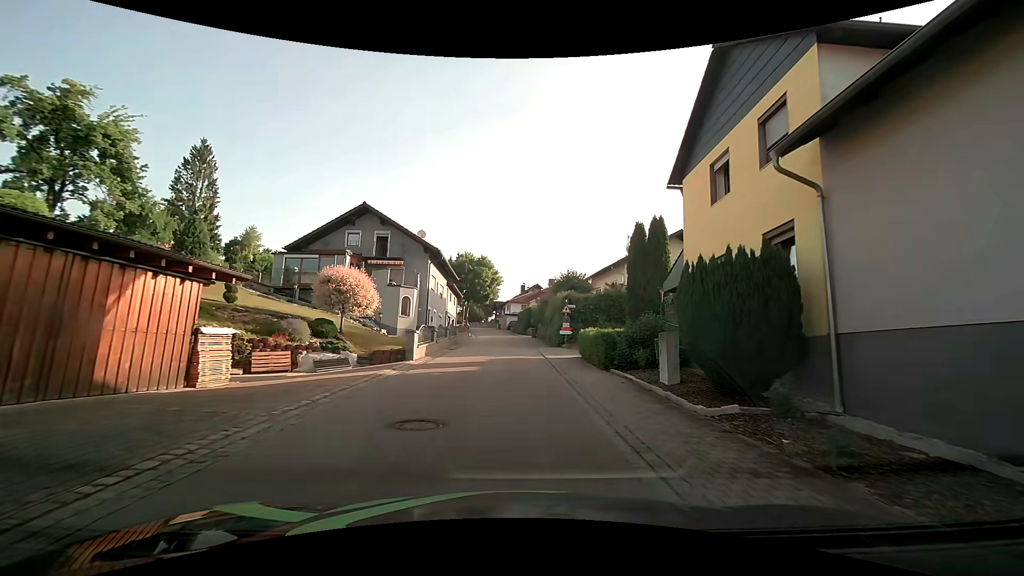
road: tertiary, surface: asphalt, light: Day
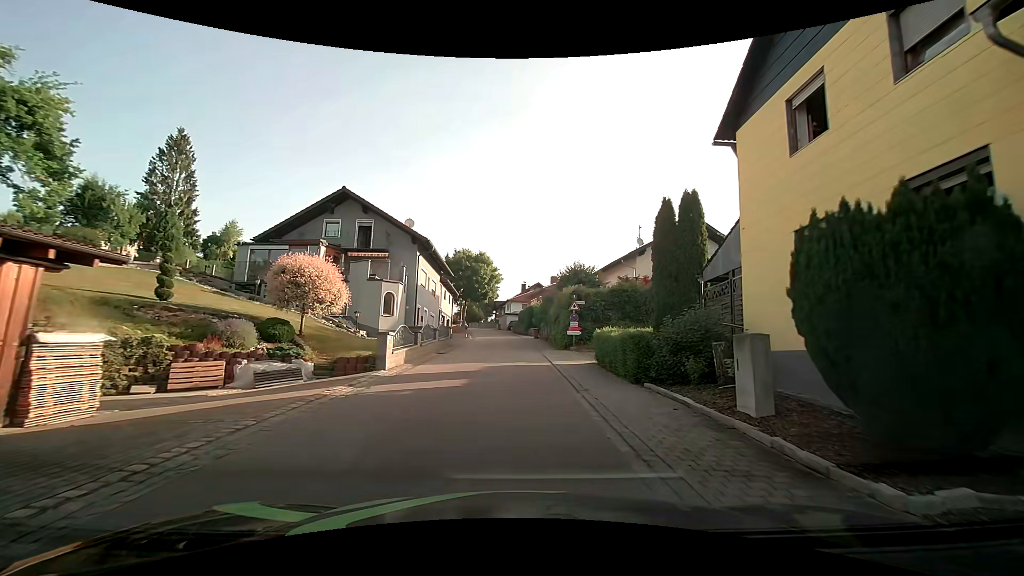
(-0.1, +4.0) m; -1°
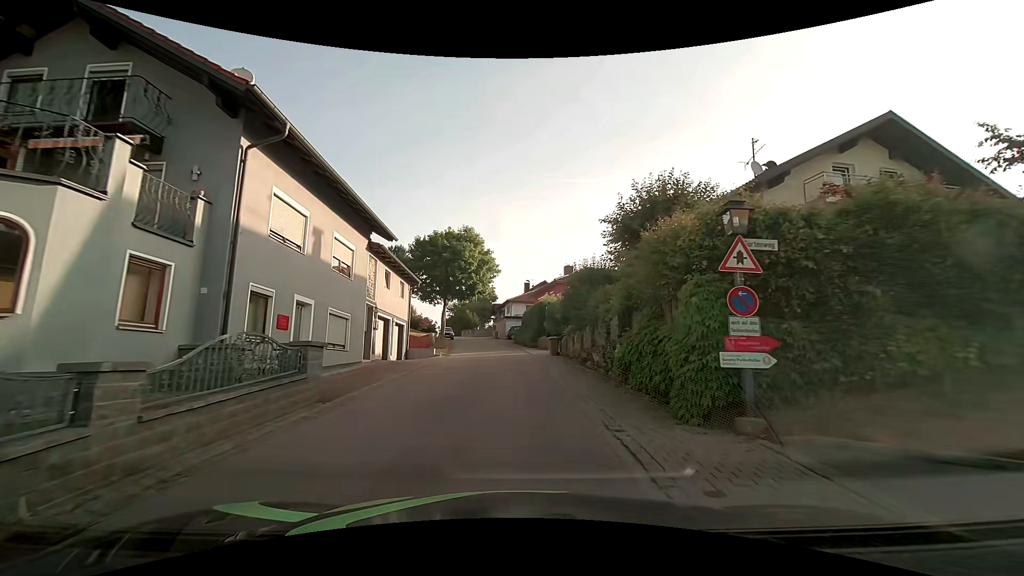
(+0.2, +19.7) m; 0°
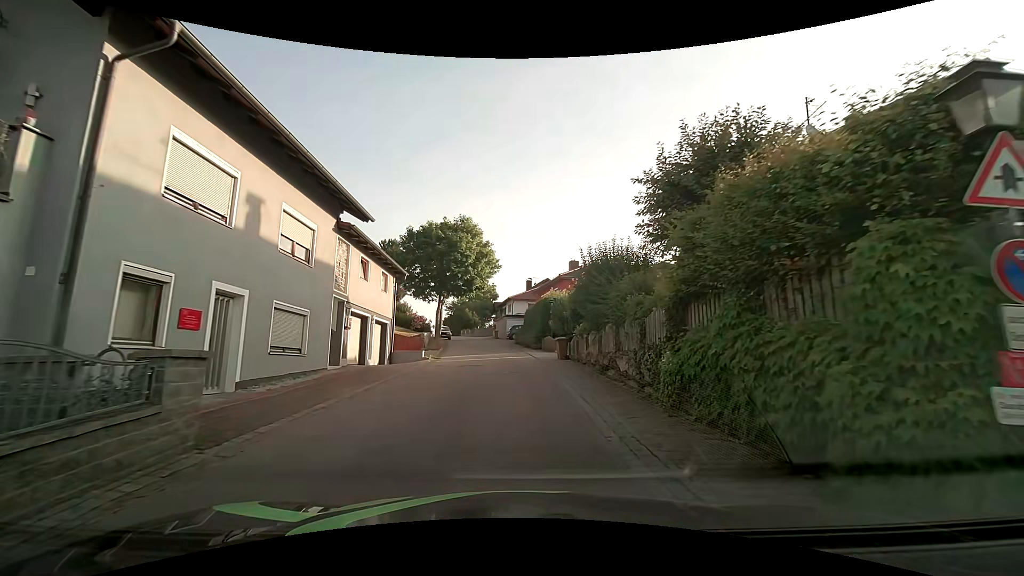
(0.0, +3.8) m; 0°
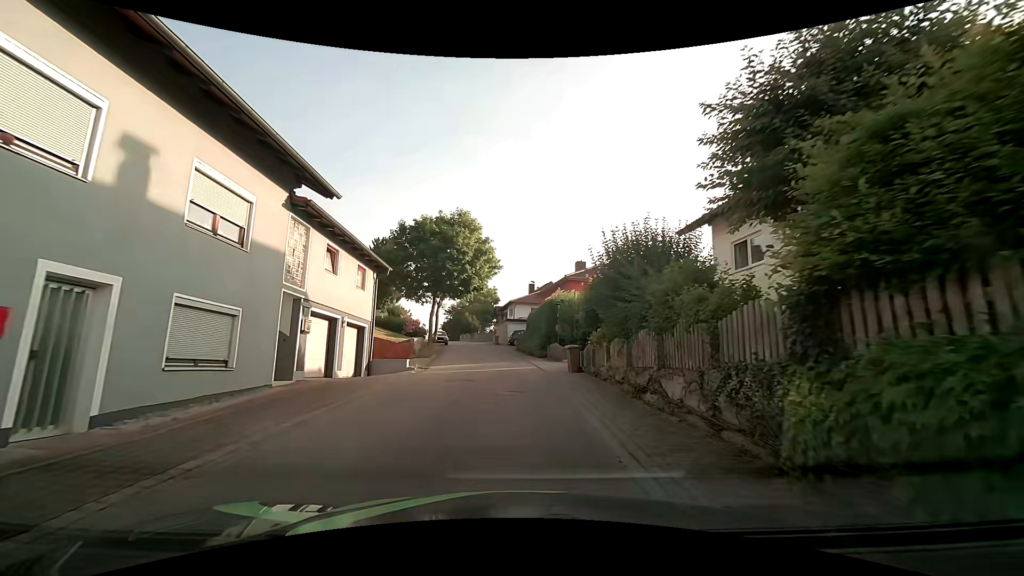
(0.0, +3.8) m; -1°
(0, +10) (0, +20) (-1, +30) (-2, +40) (-3, +50) (-5, +60) (-7, +69) (-10, +79) (-12, +89) (-15, +99) m
